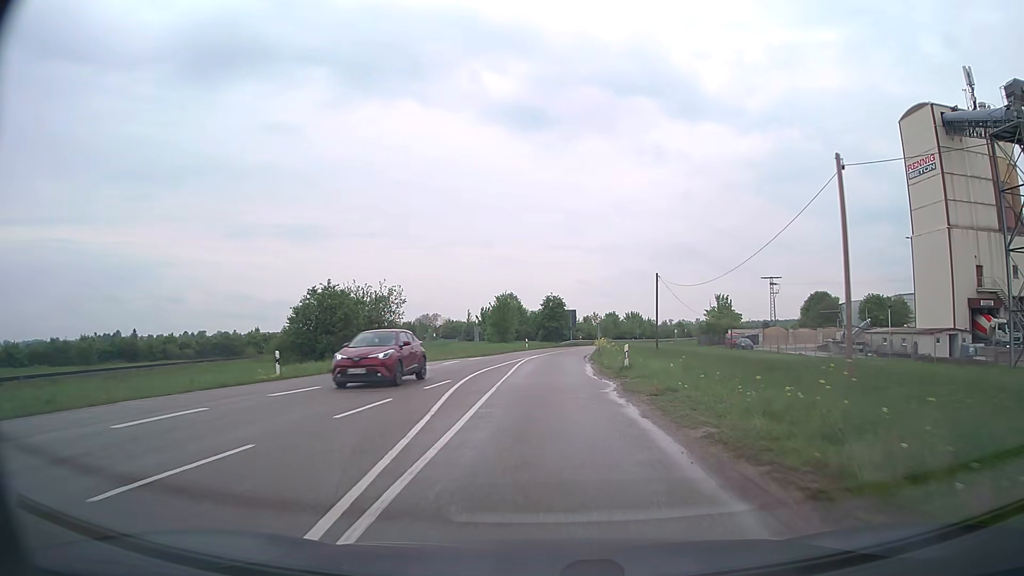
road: secondary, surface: asphalt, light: Day
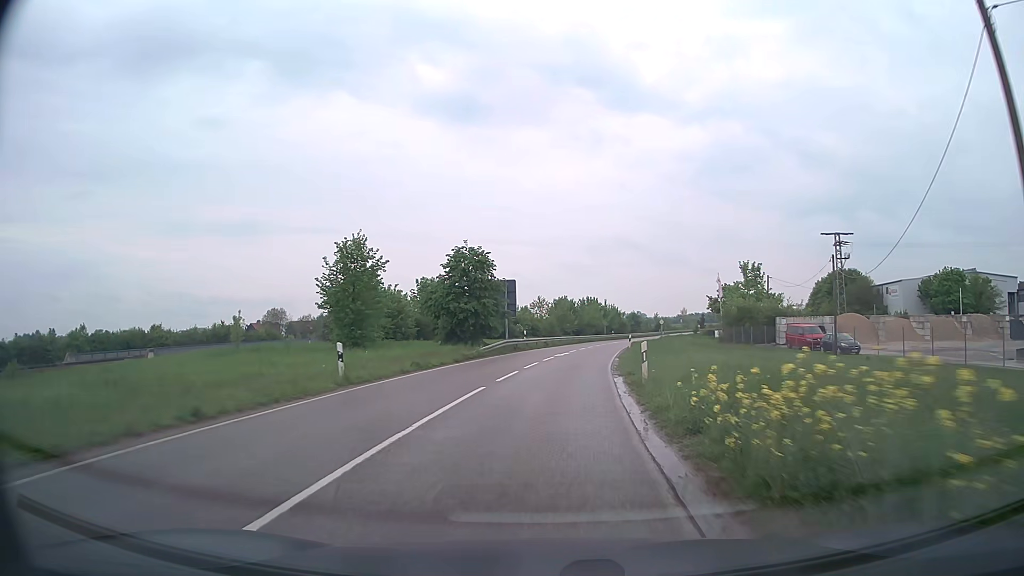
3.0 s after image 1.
(+1.6, +46.0) m; +5°
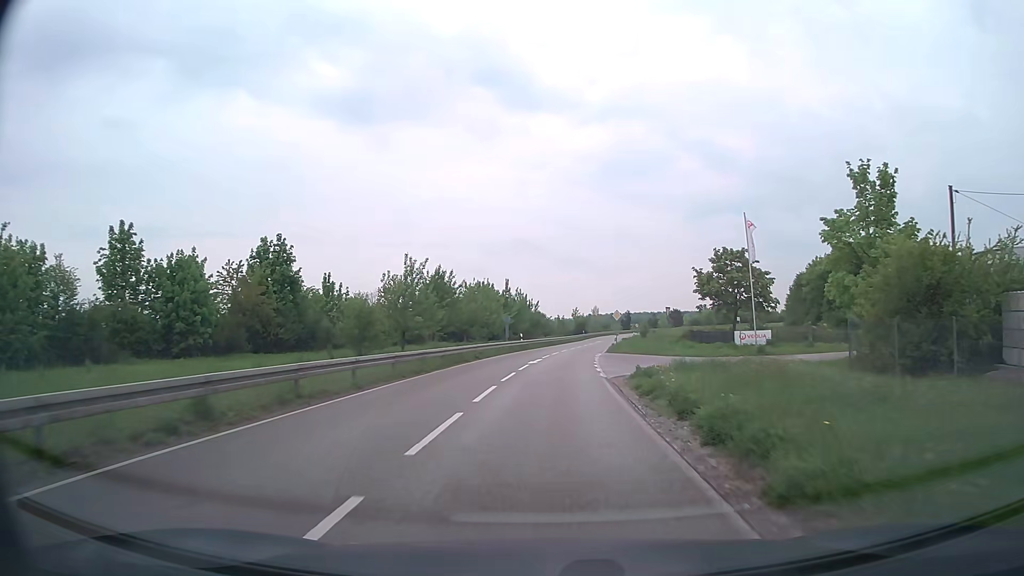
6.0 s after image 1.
(+3.6, +46.3) m; +8°
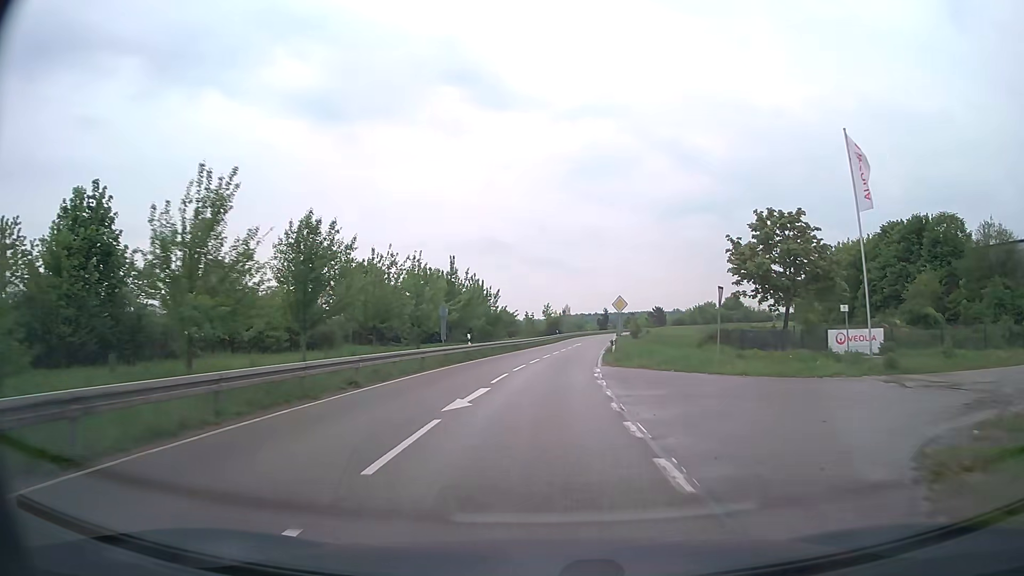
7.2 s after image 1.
(+0.4, +19.1) m; +3°
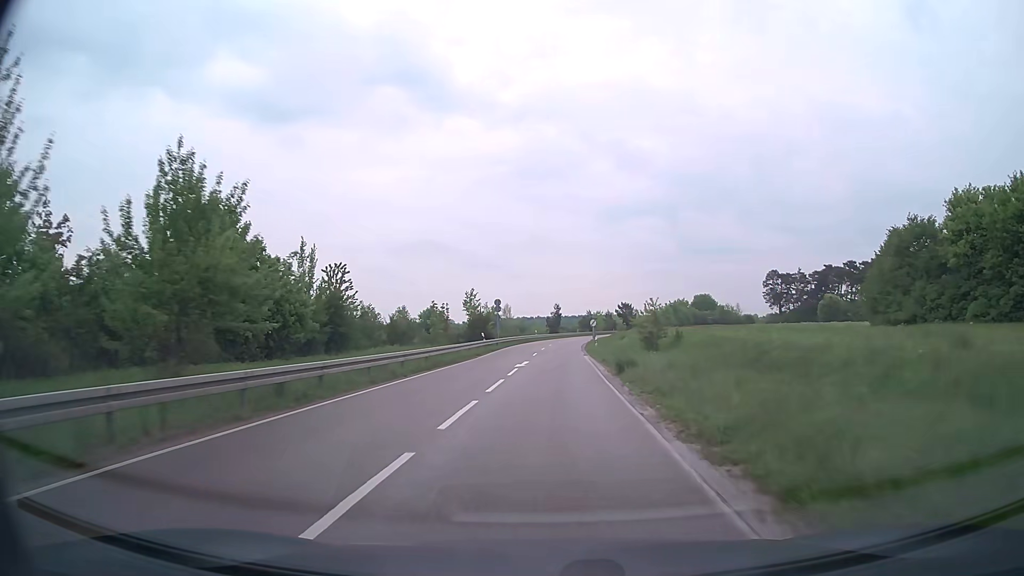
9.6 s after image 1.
(+1.8, +39.1) m; +5°
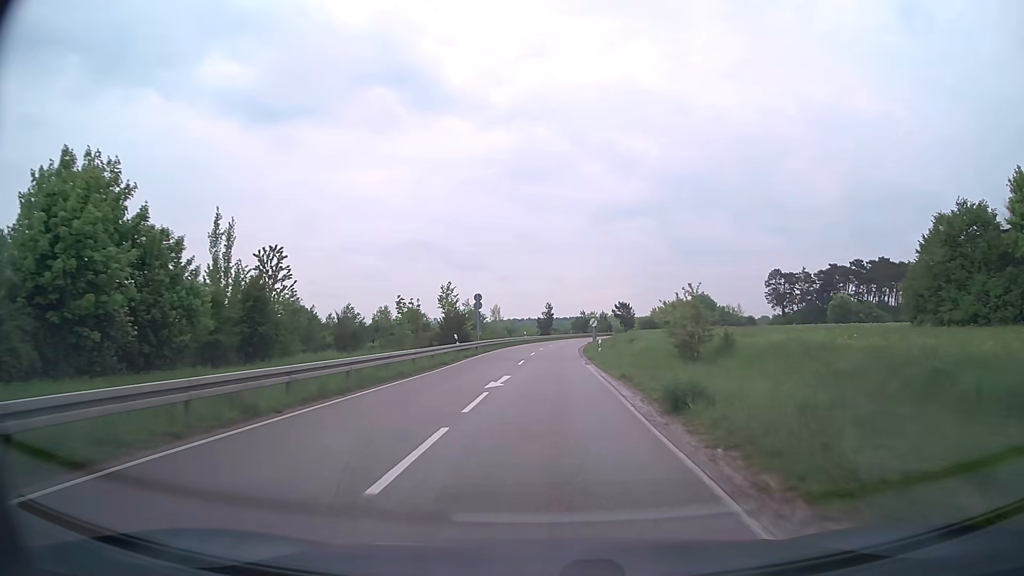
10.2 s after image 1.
(+0.1, +10.0) m; +1°
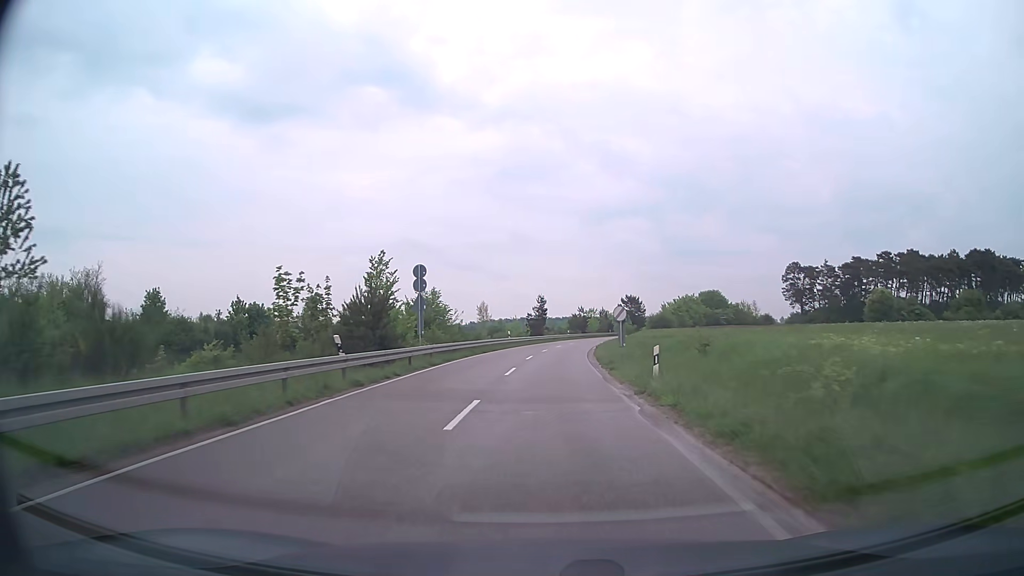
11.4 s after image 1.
(+0.1, +20.4) m; +1°
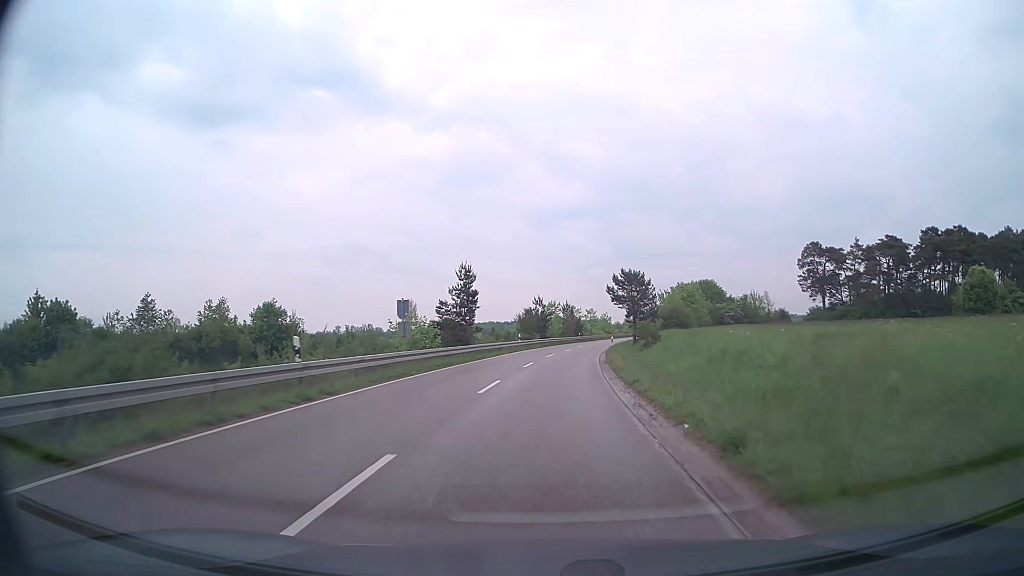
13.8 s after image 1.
(+1.3, +42.2) m; +4°
(0, +10) (0, +20) (+1, +30) (+2, +40) (+3, +50) (+4, +60) (+6, +70) (+7, +80) (+9, +89) (+11, +99) m
